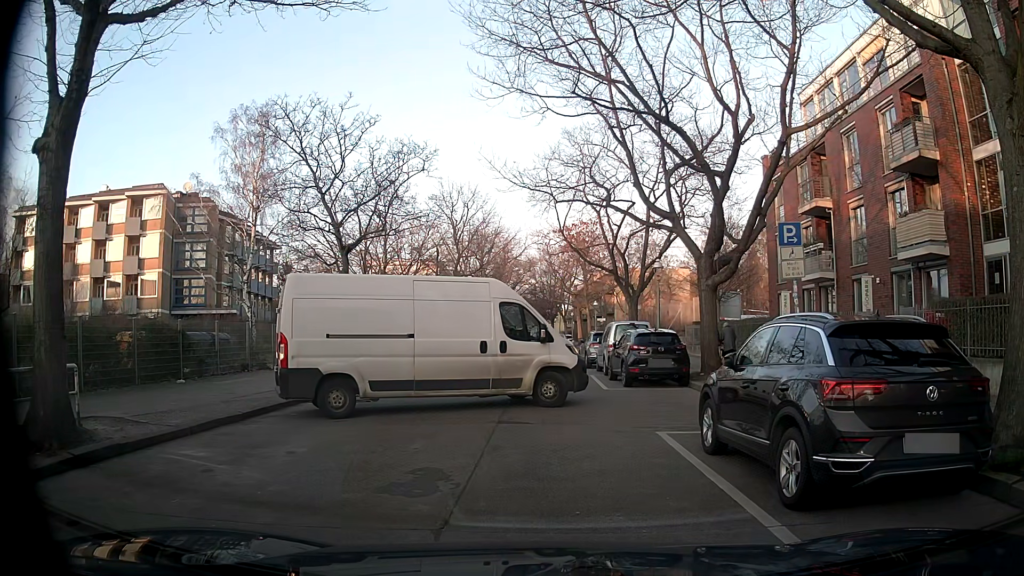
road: residential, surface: concrete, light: Day
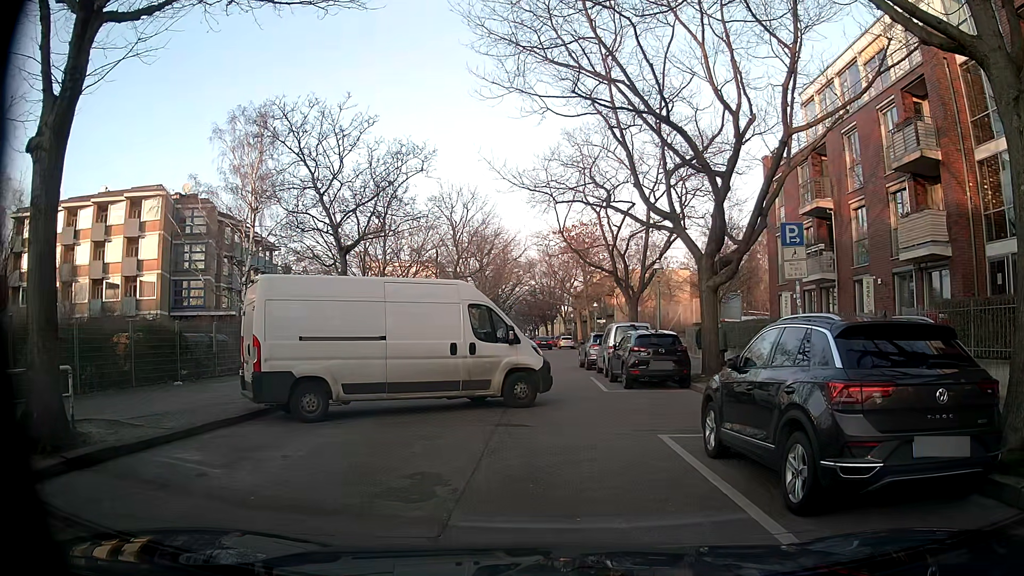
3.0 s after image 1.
(0.0, +0.1) m; 0°
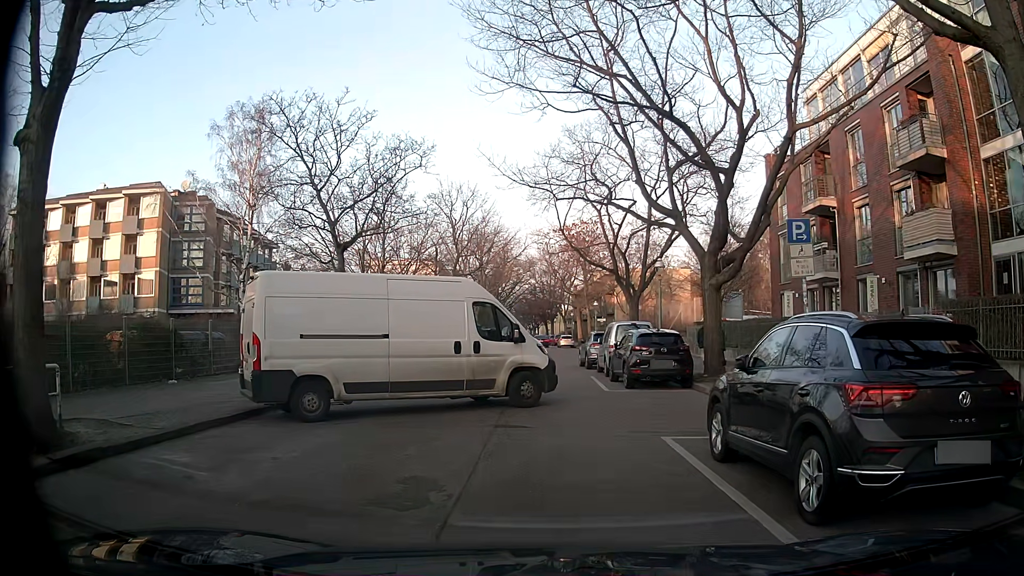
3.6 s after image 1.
(0.0, +0.3) m; 0°
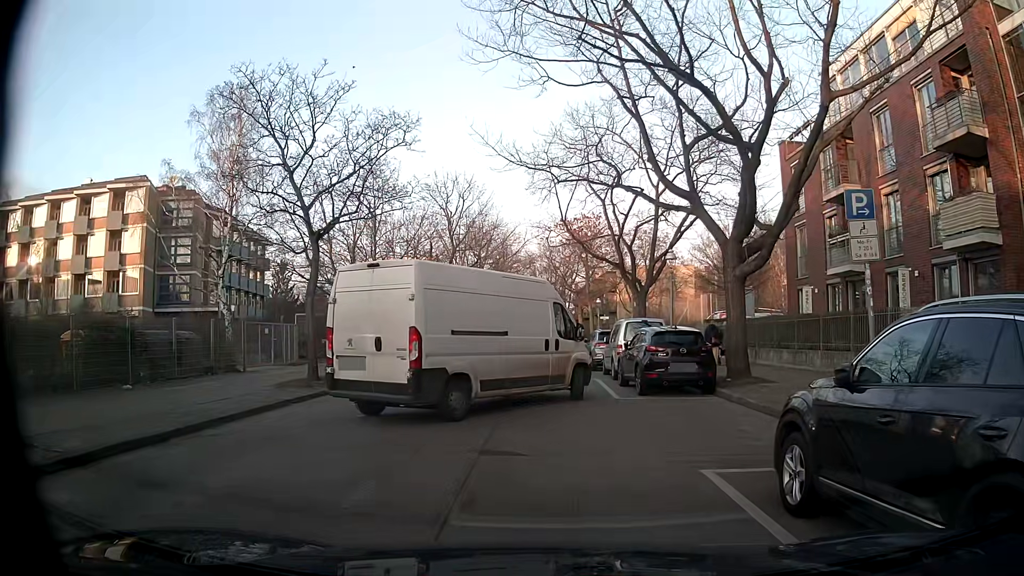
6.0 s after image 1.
(0.0, +2.4) m; 0°
